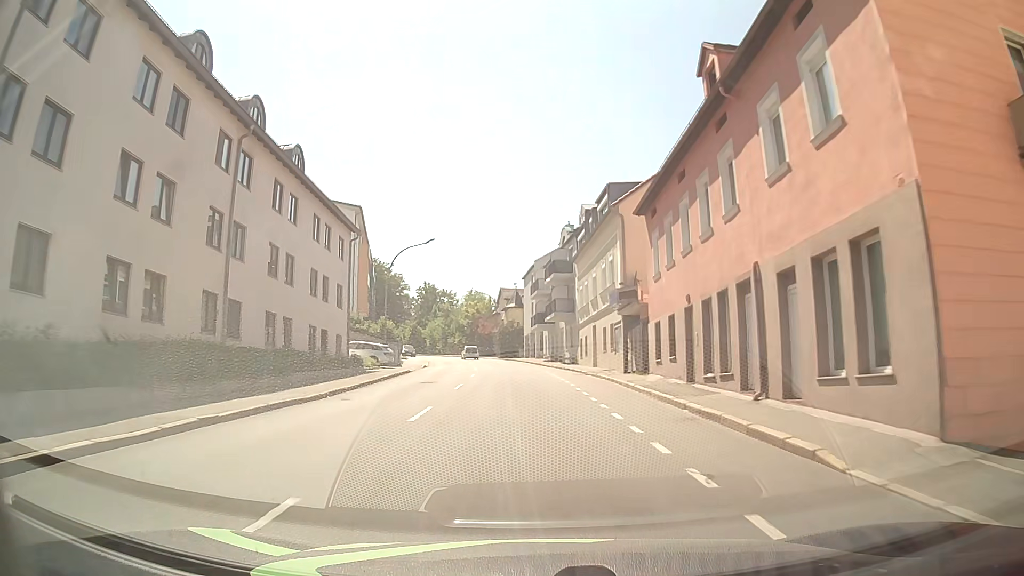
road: tertiary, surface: asphalt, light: Day
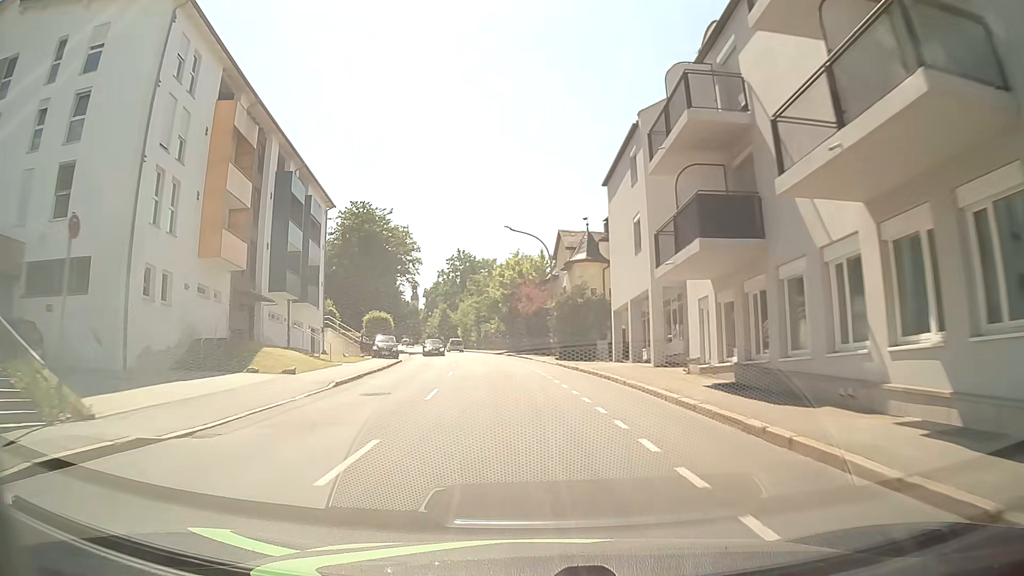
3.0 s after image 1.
(-1.9, +42.2) m; -6°
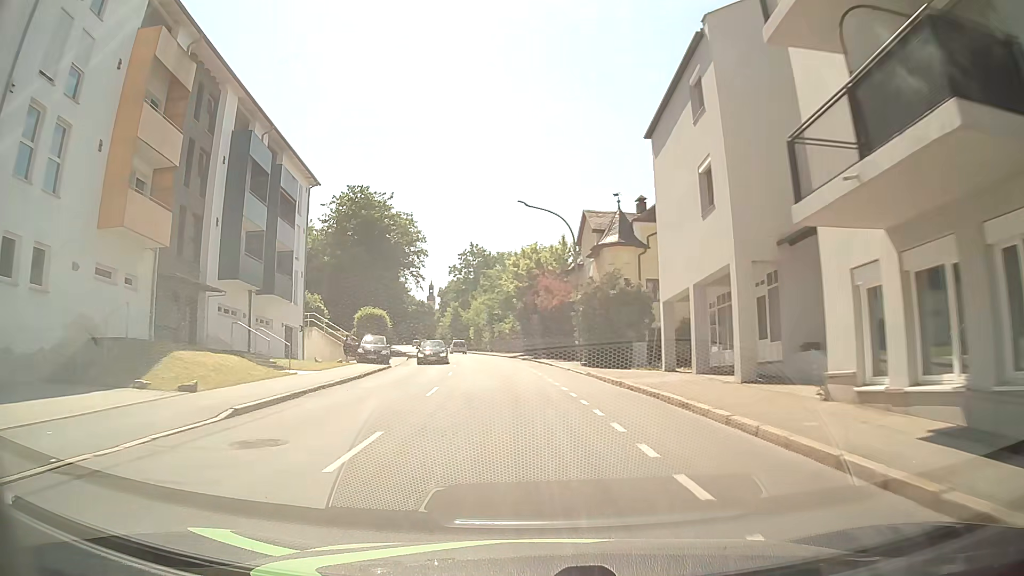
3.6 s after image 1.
(-0.2, +8.5) m; -2°
